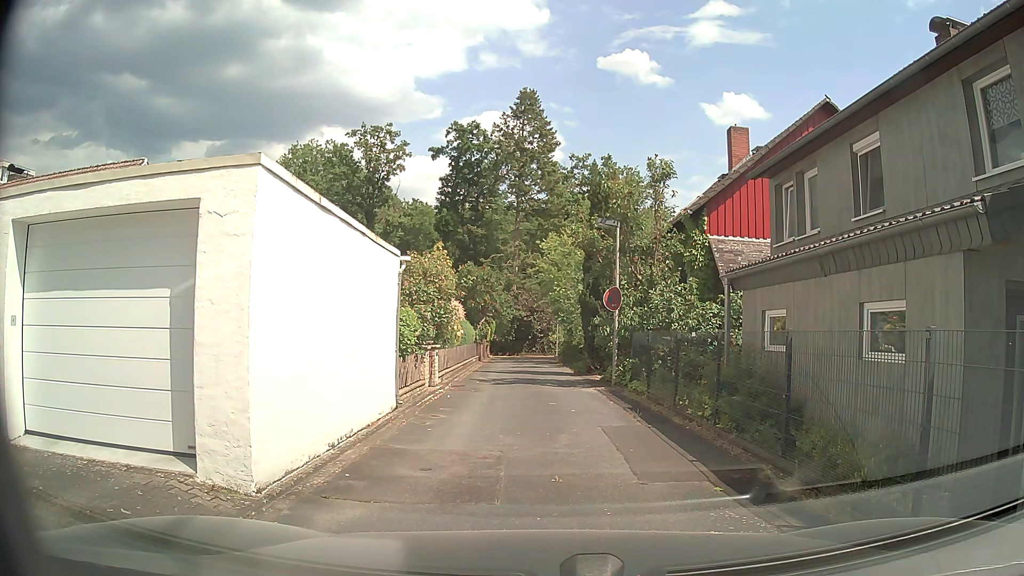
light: Day
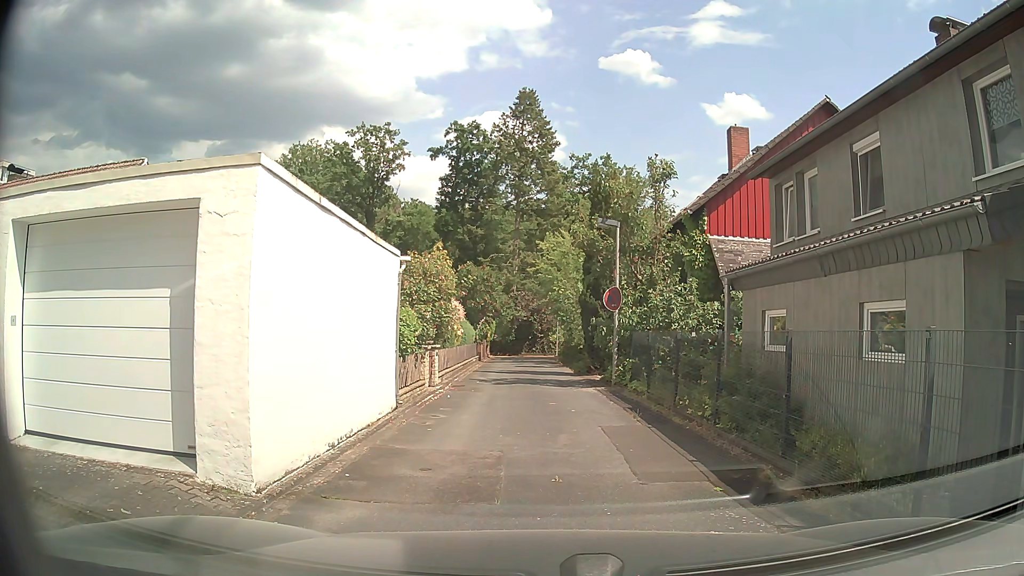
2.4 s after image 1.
(0.0, 0.0) m; 0°
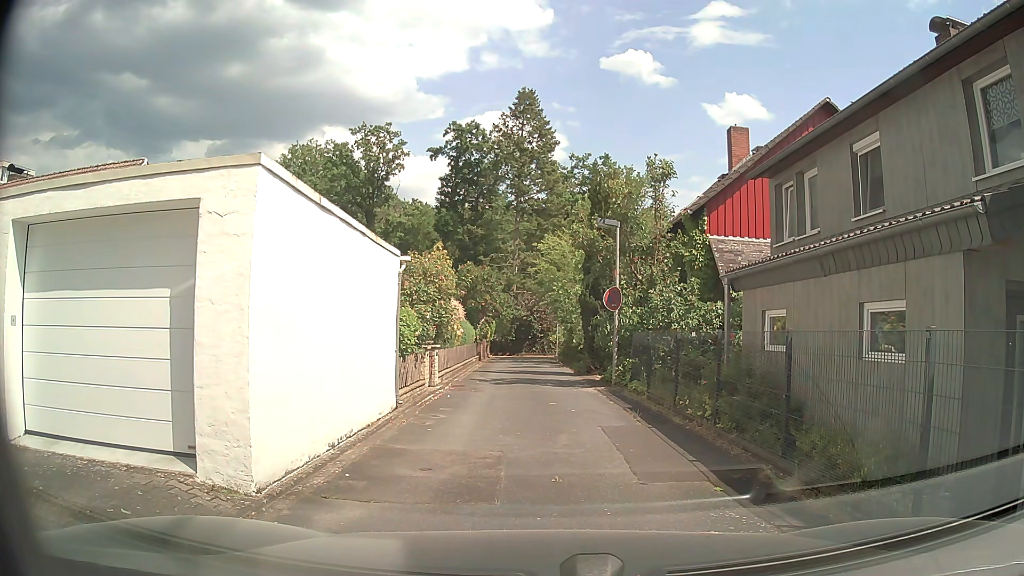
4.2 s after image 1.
(0.0, 0.0) m; 0°
